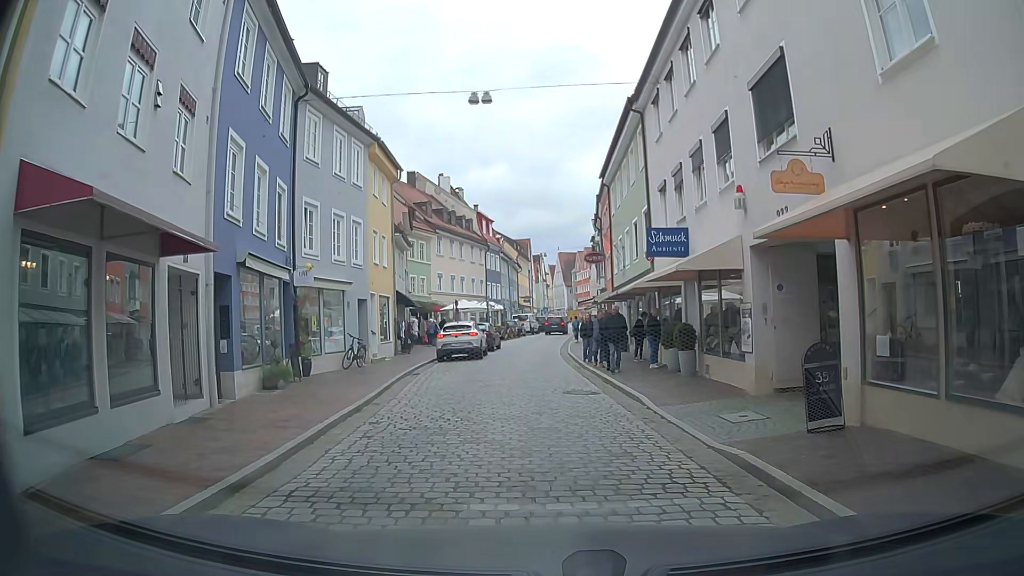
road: residential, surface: sett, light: Day
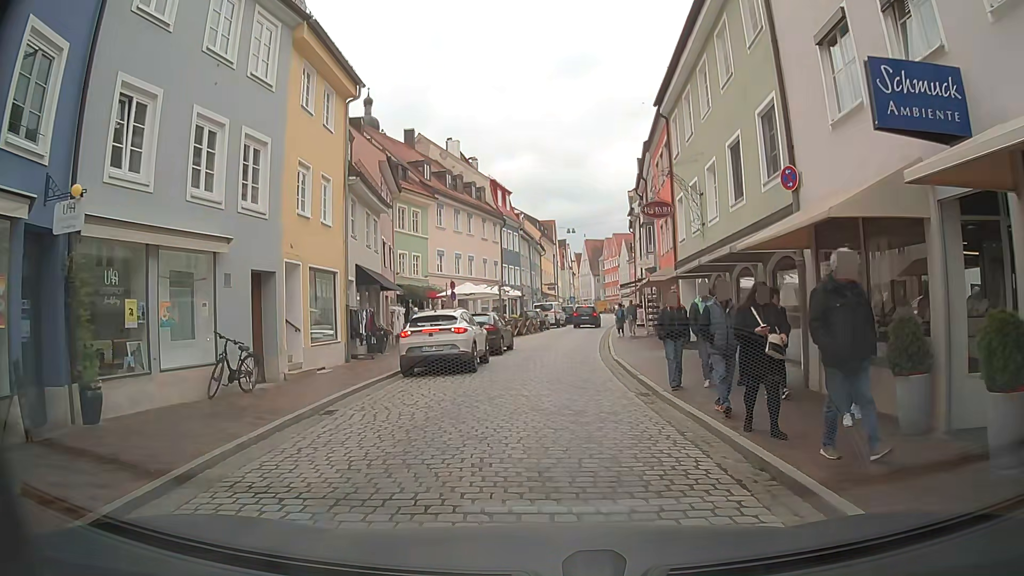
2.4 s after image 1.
(-0.3, +10.9) m; -3°
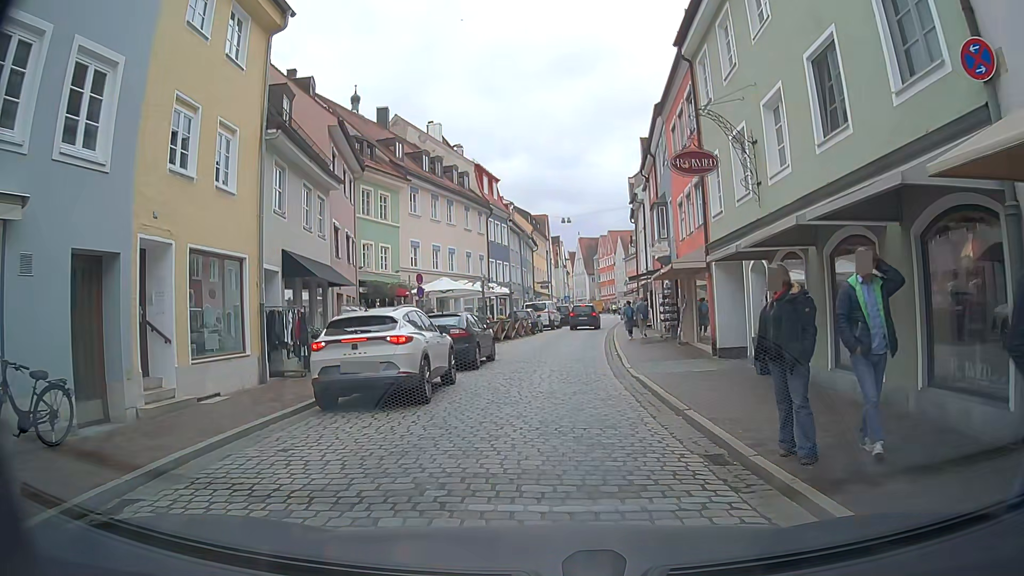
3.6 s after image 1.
(+0.2, +5.7) m; +1°
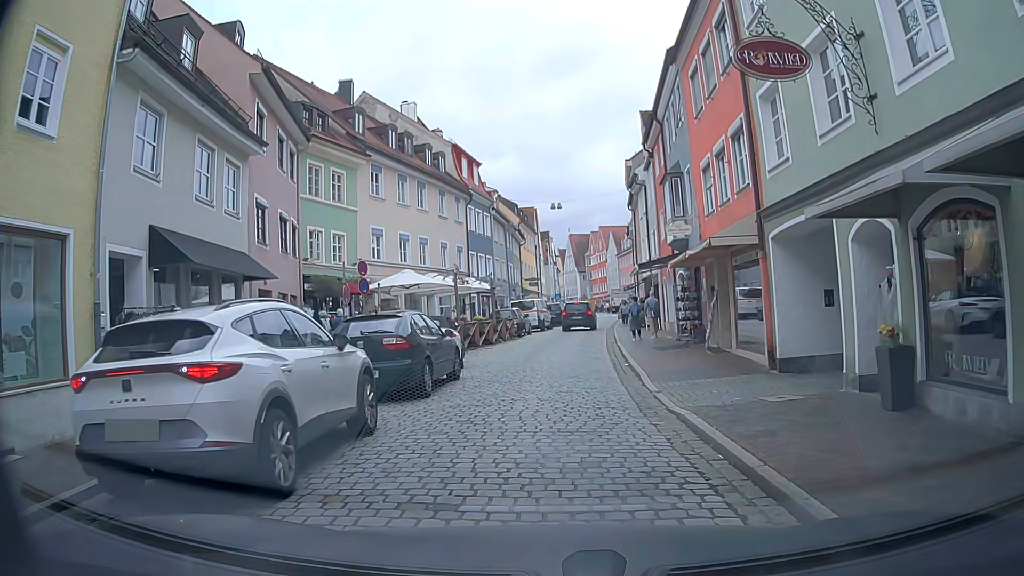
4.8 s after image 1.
(+0.2, +5.5) m; +3°
